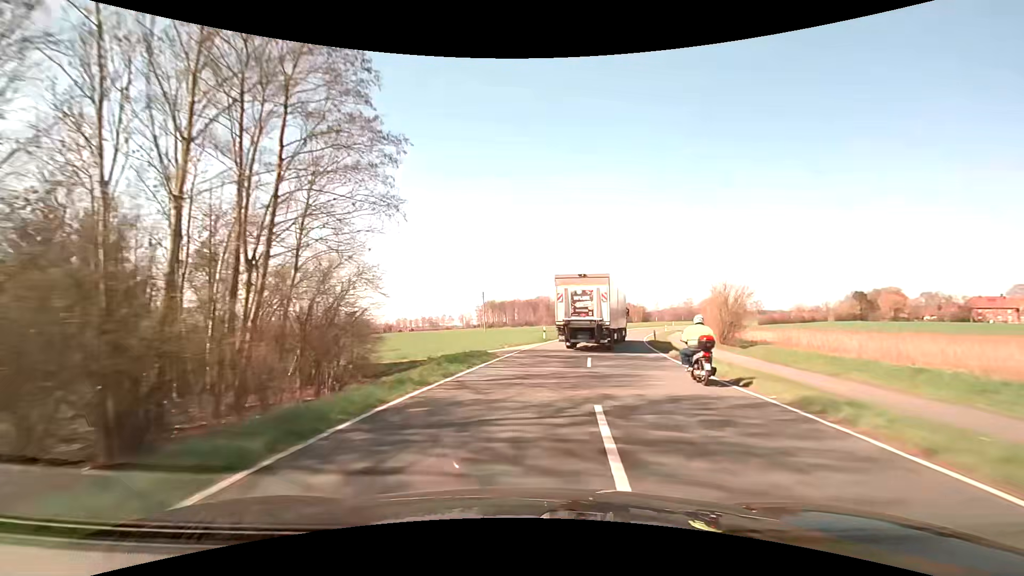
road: secondary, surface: asphalt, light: Day
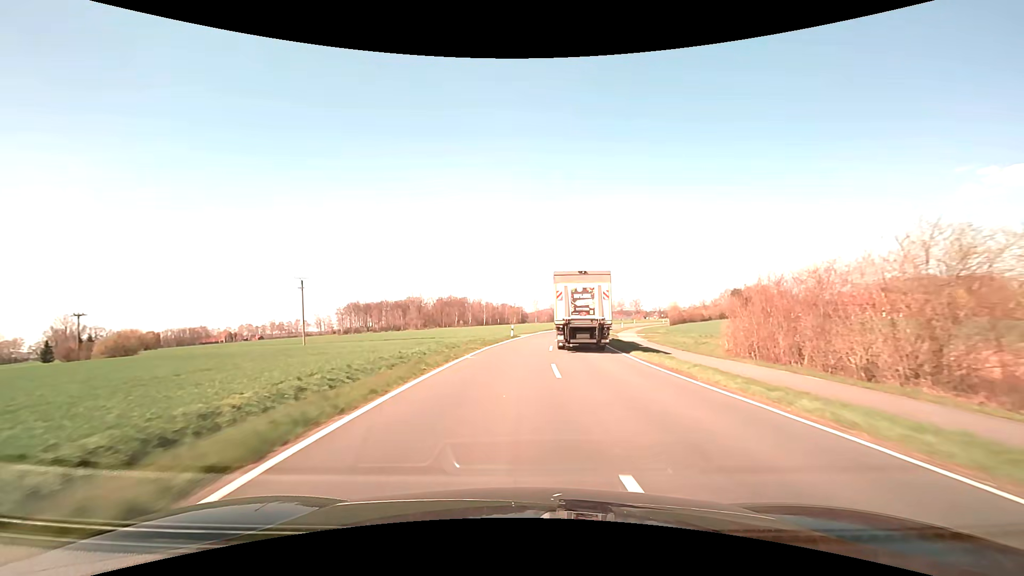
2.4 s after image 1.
(+4.9, +40.5) m; +14°
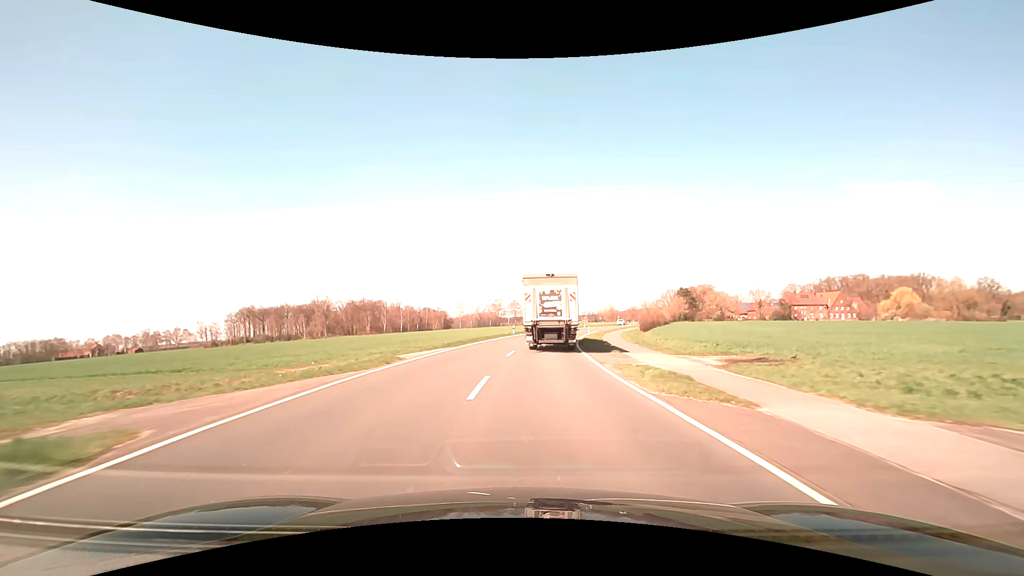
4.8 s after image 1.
(+3.5, +40.6) m; +8°
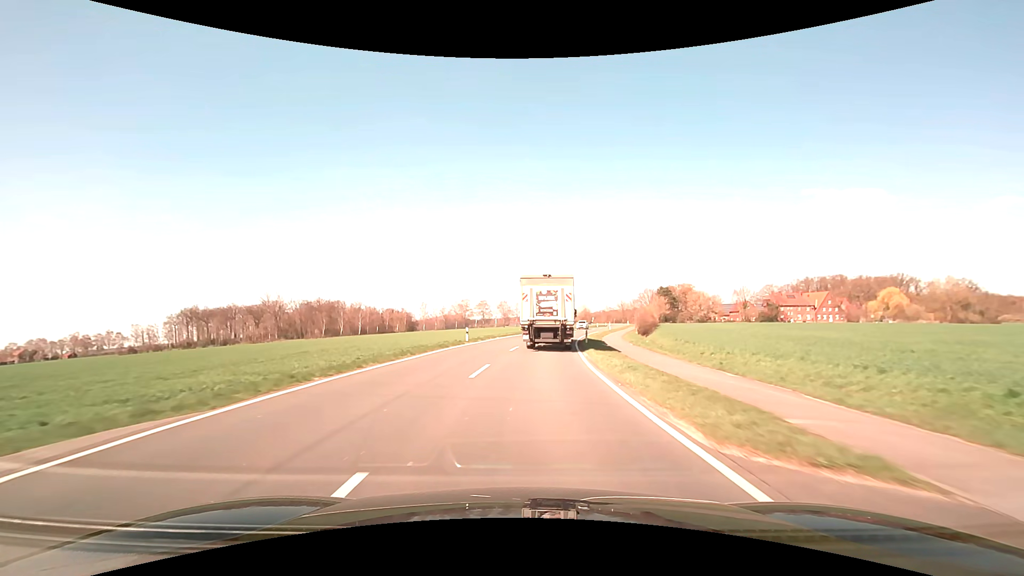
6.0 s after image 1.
(+0.6, +20.7) m; +3°
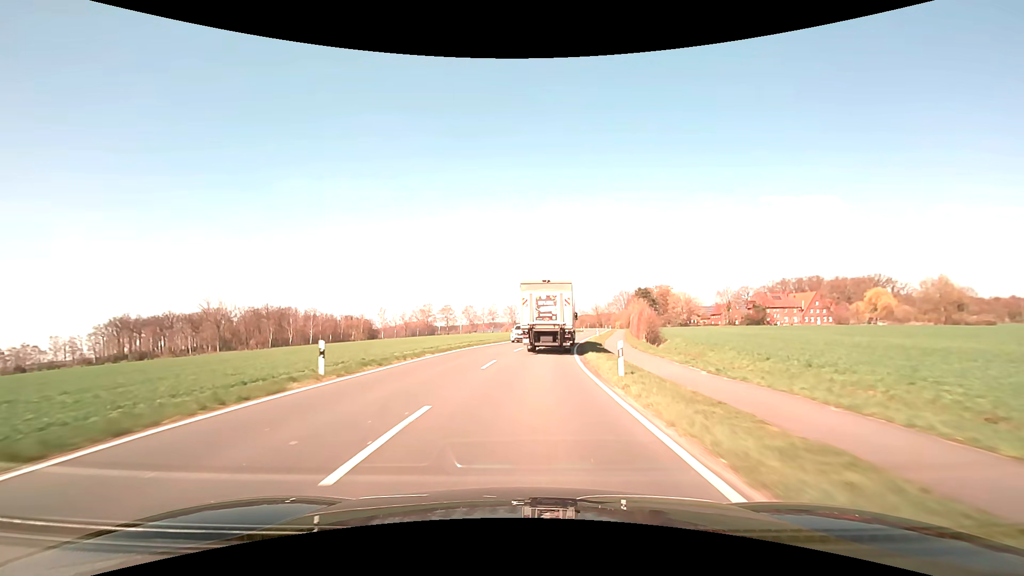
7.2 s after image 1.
(+0.7, +20.7) m; +4°
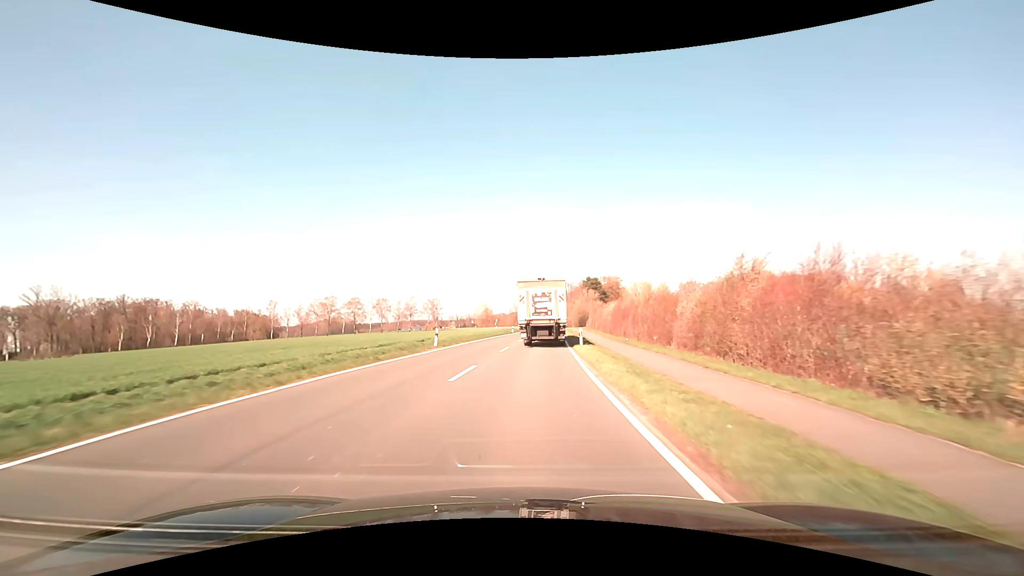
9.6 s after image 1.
(+2.8, +41.7) m; +8°
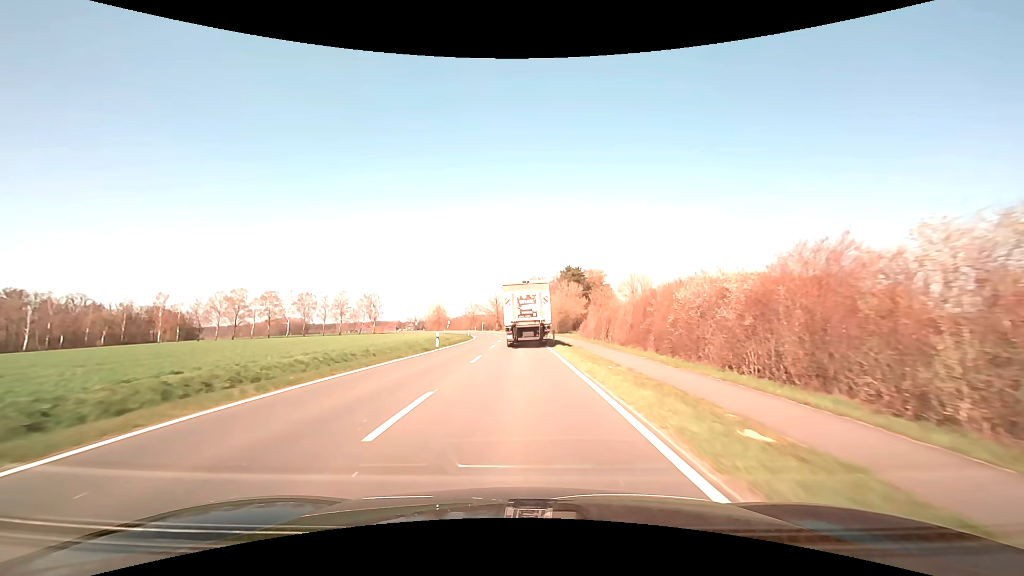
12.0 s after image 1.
(+1.8, +42.4) m; +4°
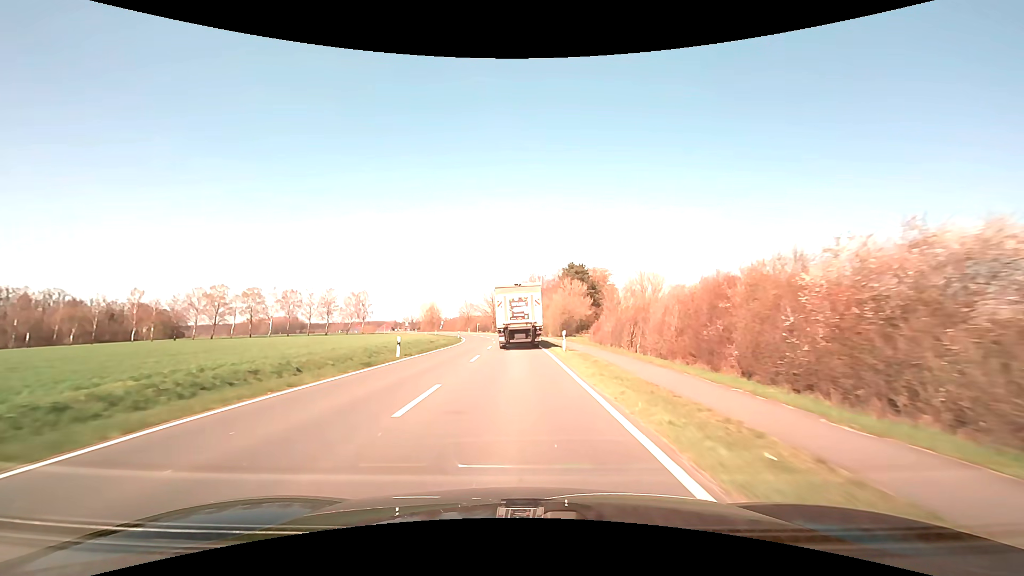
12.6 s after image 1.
(0.0, +10.6) m; 0°
(0, +10) (0, +20) (0, +30) (-1, +40) (-1, +50) (-2, +60) (-3, +70) (-4, +80) (-6, +90) (-8, +99) m
